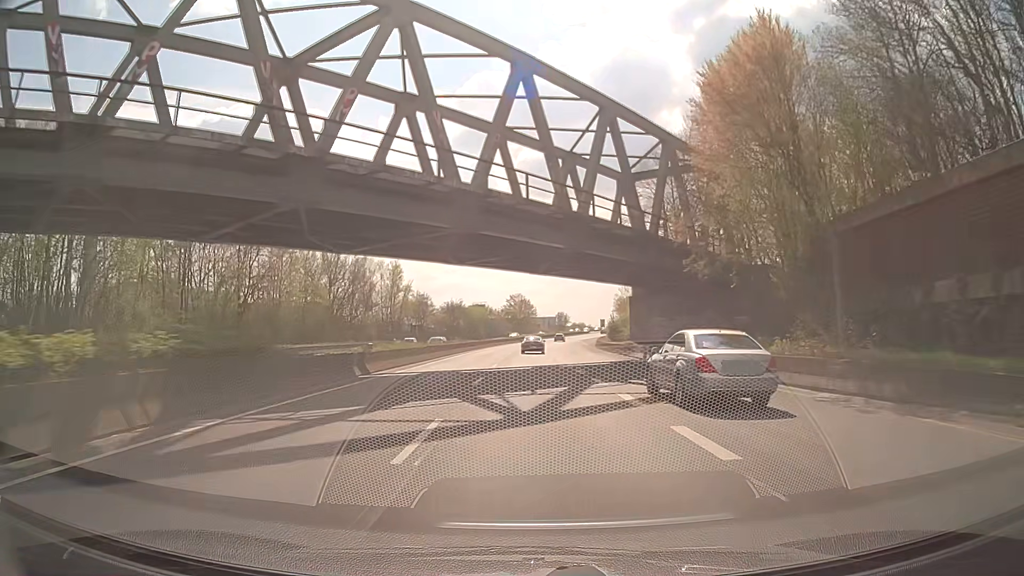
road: trunk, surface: asphalt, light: Day
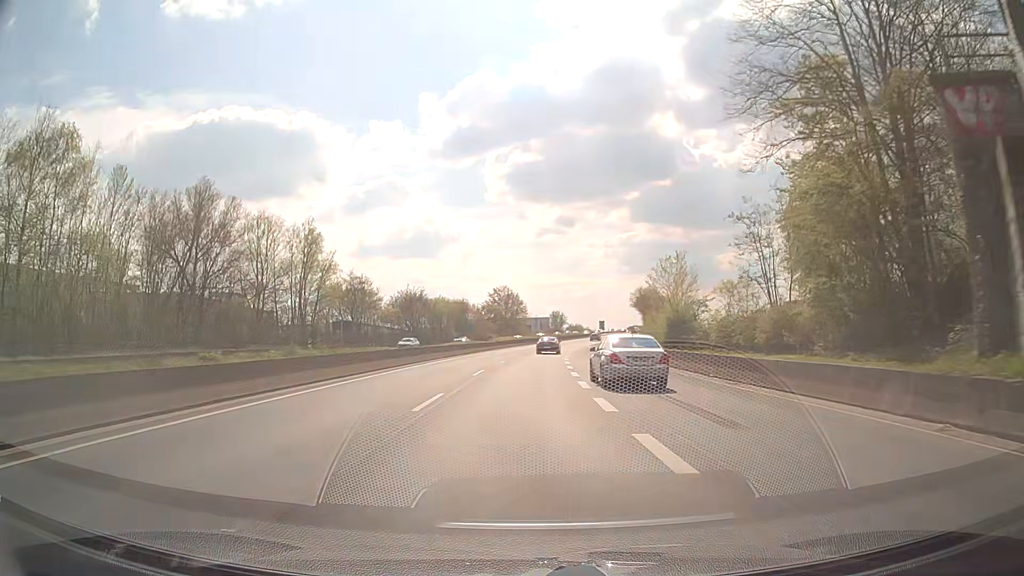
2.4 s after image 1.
(+0.2, +43.0) m; +1°
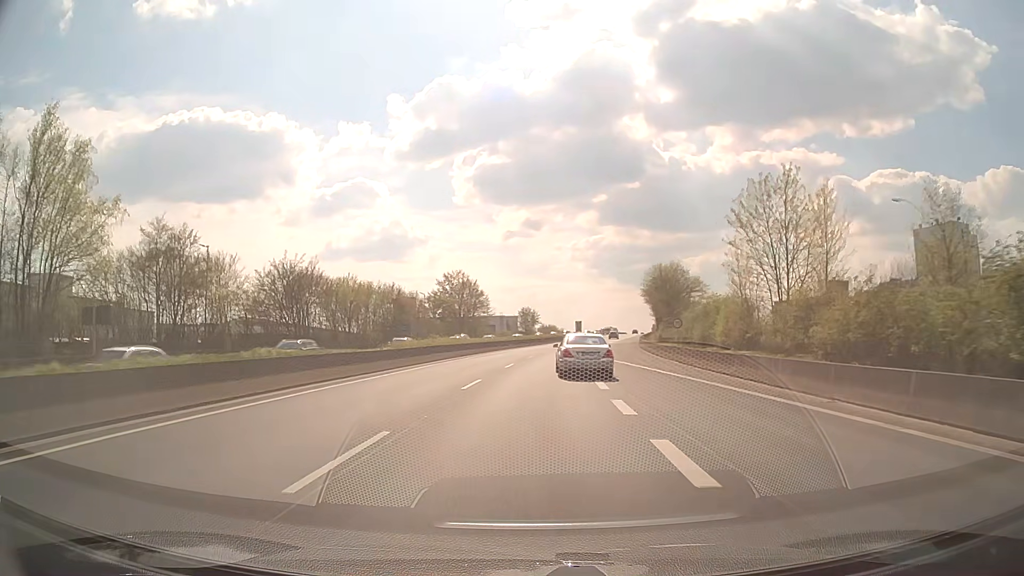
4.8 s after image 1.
(+0.8, +43.1) m; +3°
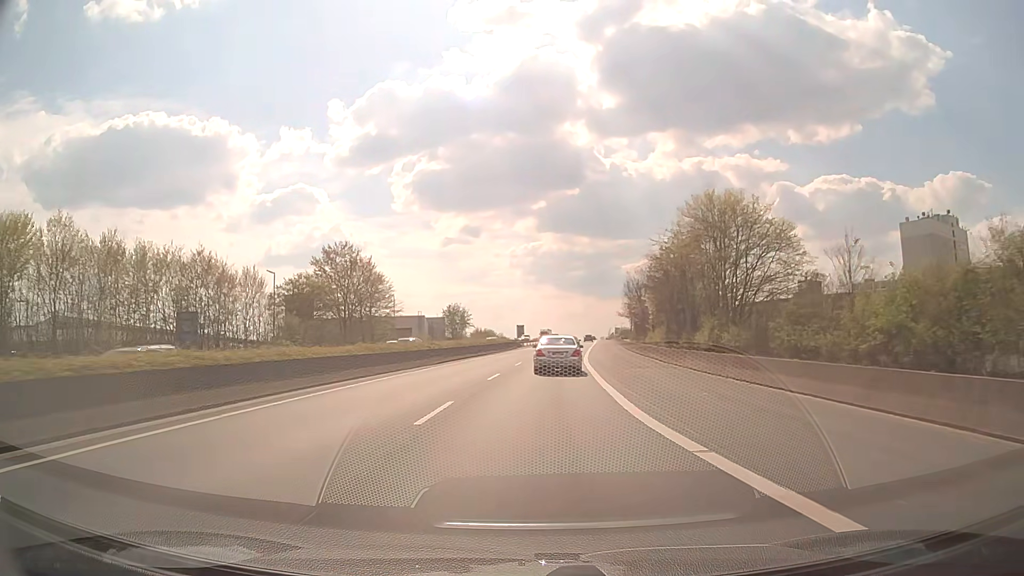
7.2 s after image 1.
(+1.8, +43.0) m; +5°
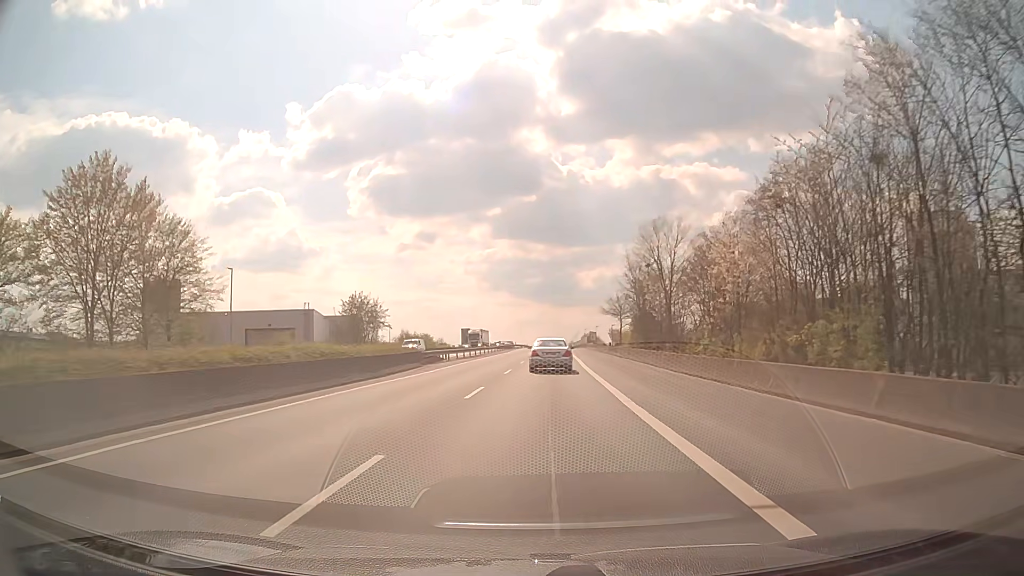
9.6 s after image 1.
(+1.7, +42.9) m; +4°
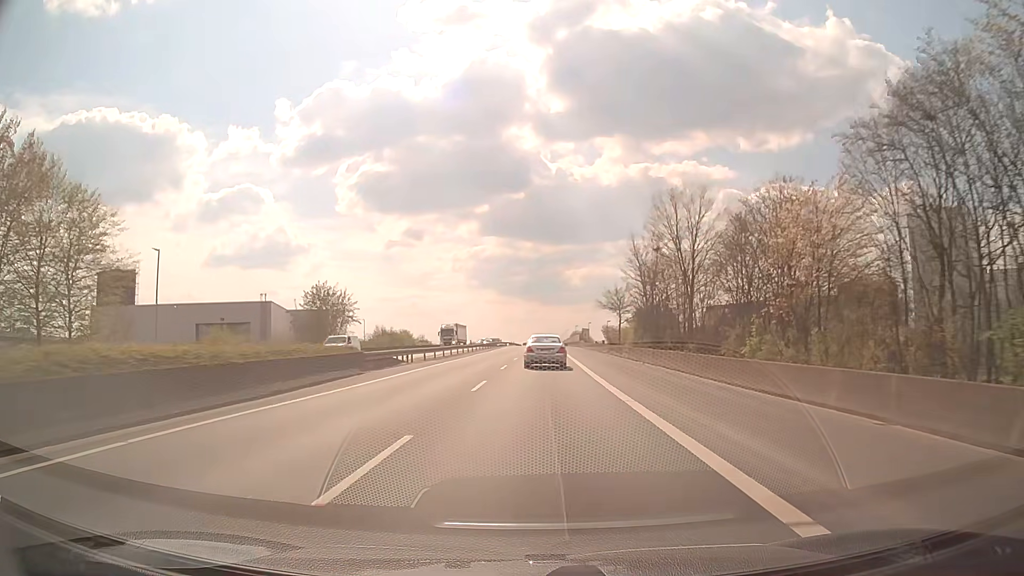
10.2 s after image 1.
(+0.1, +10.7) m; +1°
